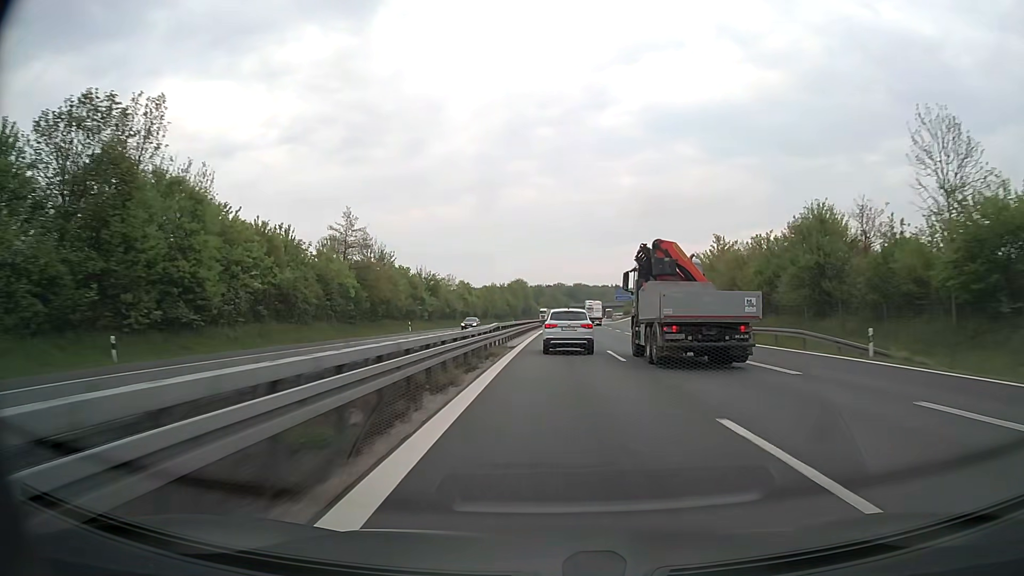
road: motorway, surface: asphalt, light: Day
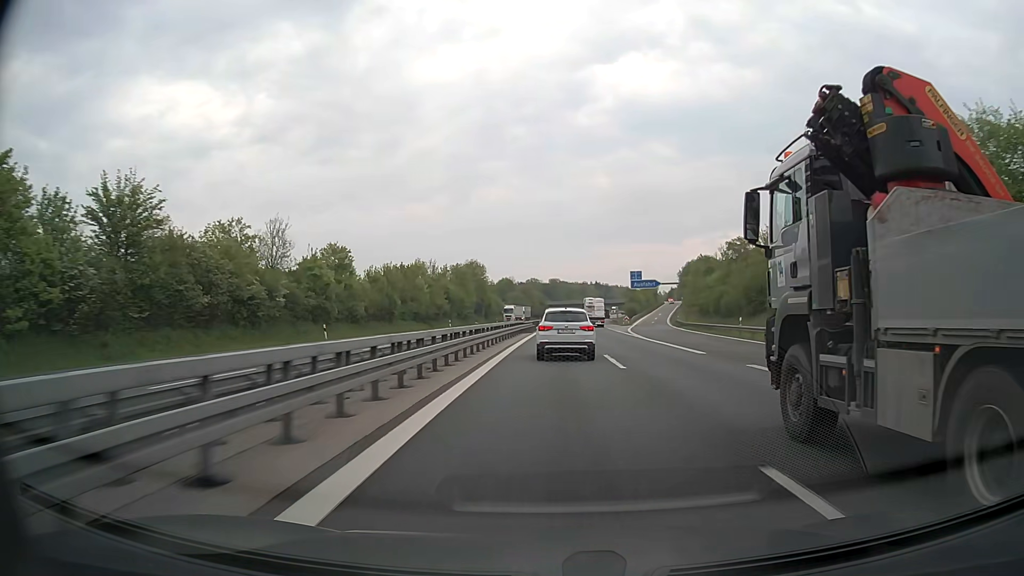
(+1.5, +74.6) m; +2°
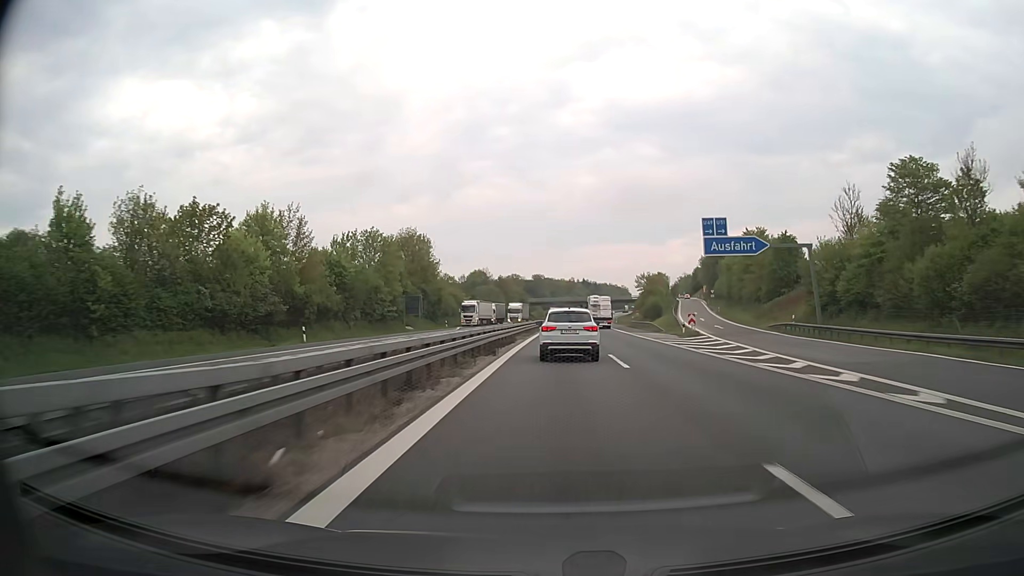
(+0.6, +53.8) m; +1°
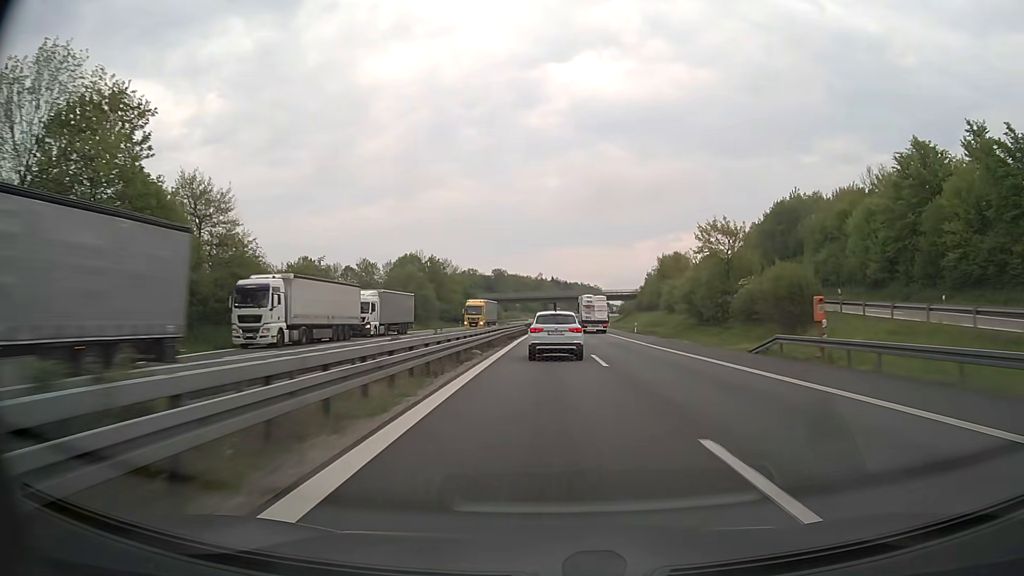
(+1.7, +70.6) m; +3°
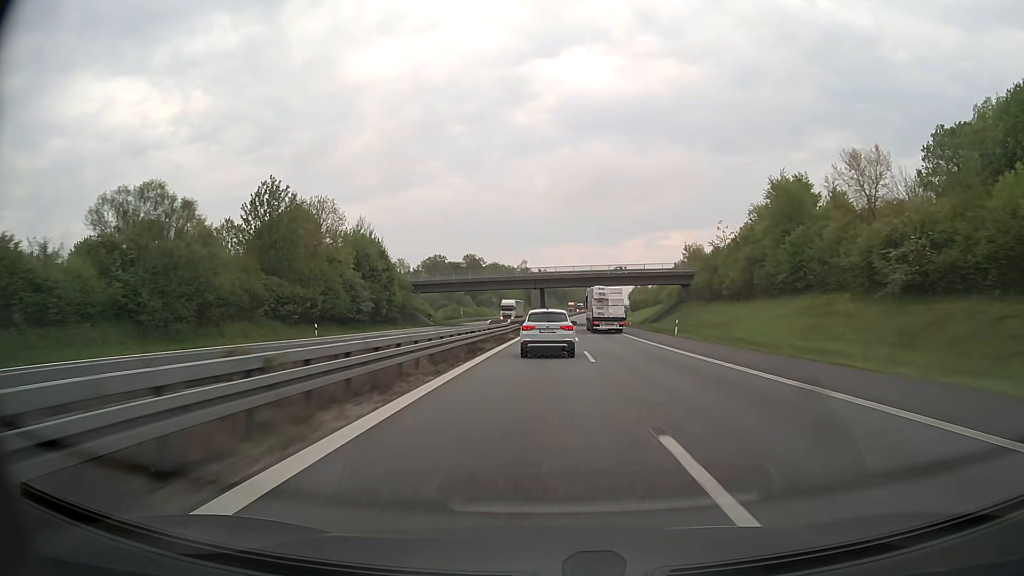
(+0.8, +71.7) m; +1°
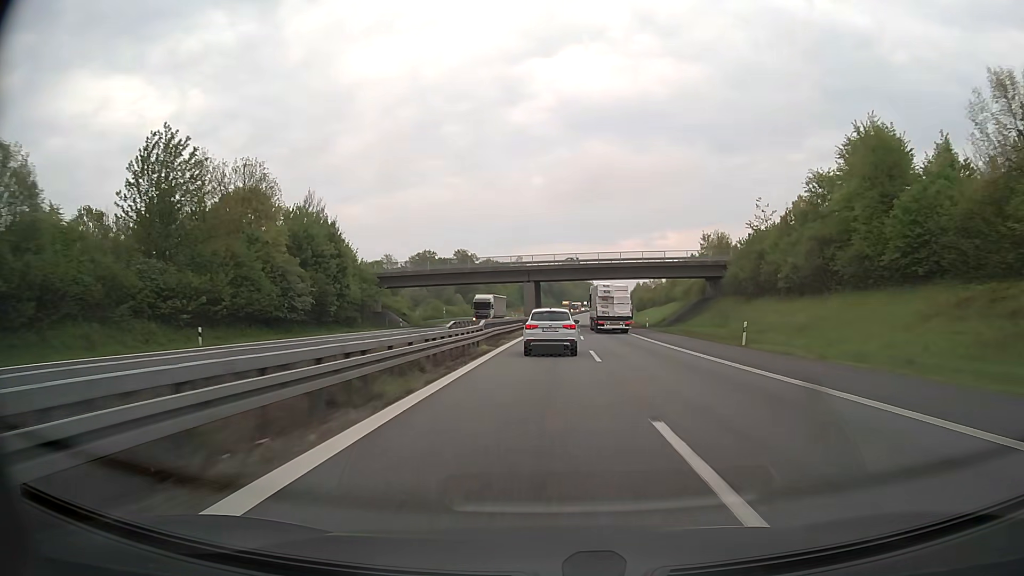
(0.0, +17.7) m; 0°
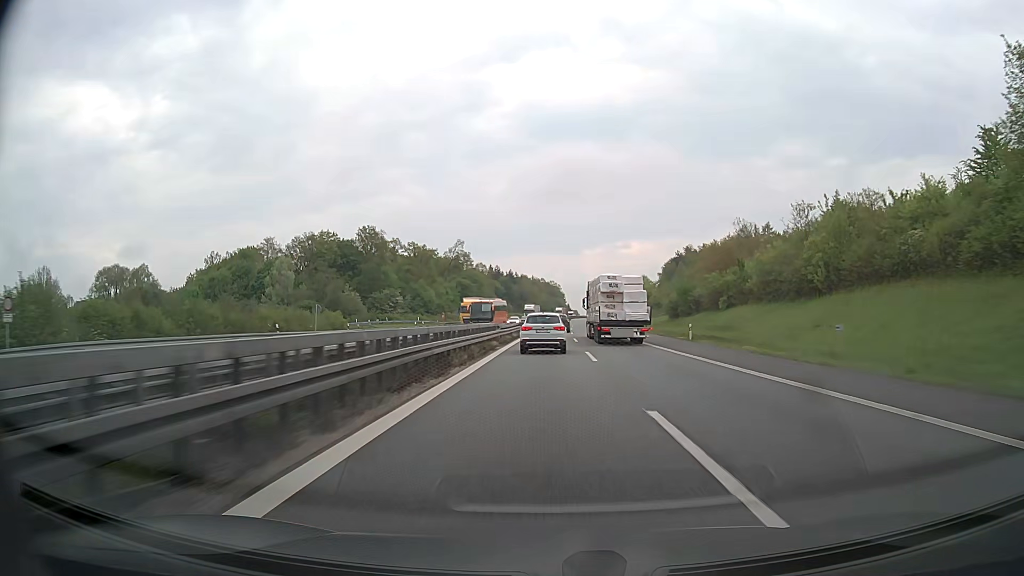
(+2.8, +88.4) m; +4°
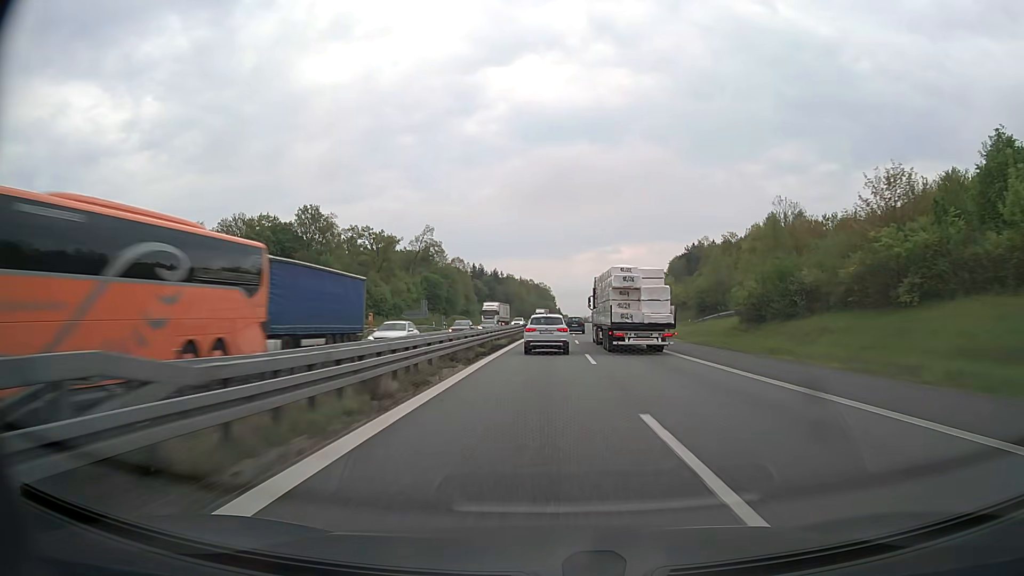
(-0.1, +36.5) m; 0°
(0, +10) (0, +20) (0, +30) (0, +40) (+1, +50) (+1, +60) (+1, +70) (+1, +80) (+2, +90) (+2, +100) m
